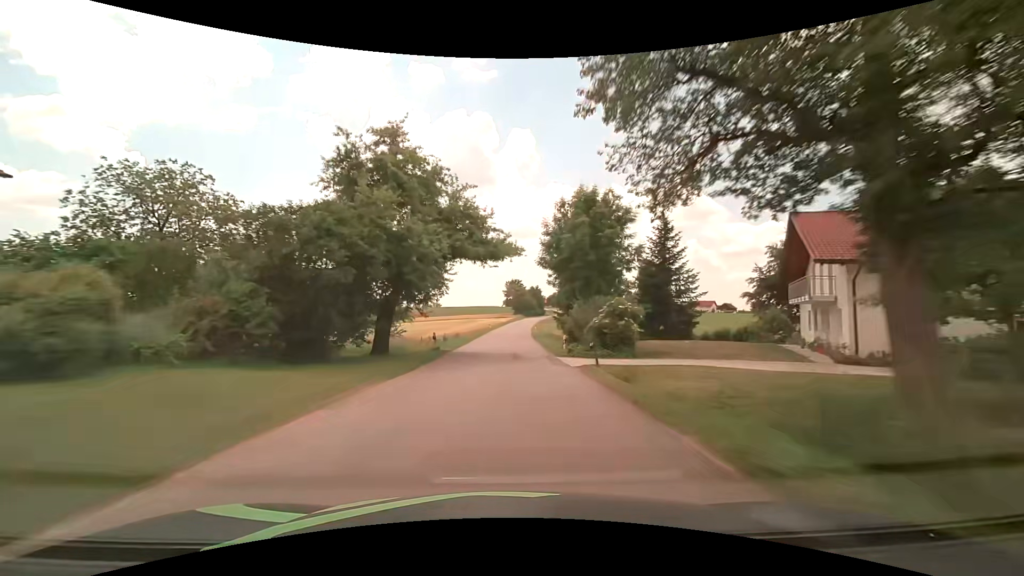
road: tertiary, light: Day
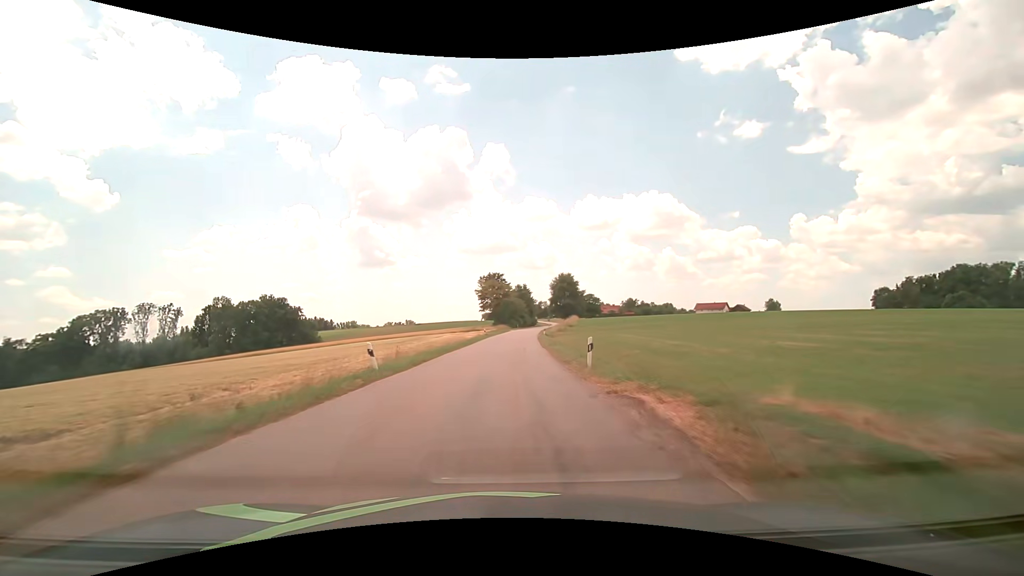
(+0.9, +59.4) m; +2°
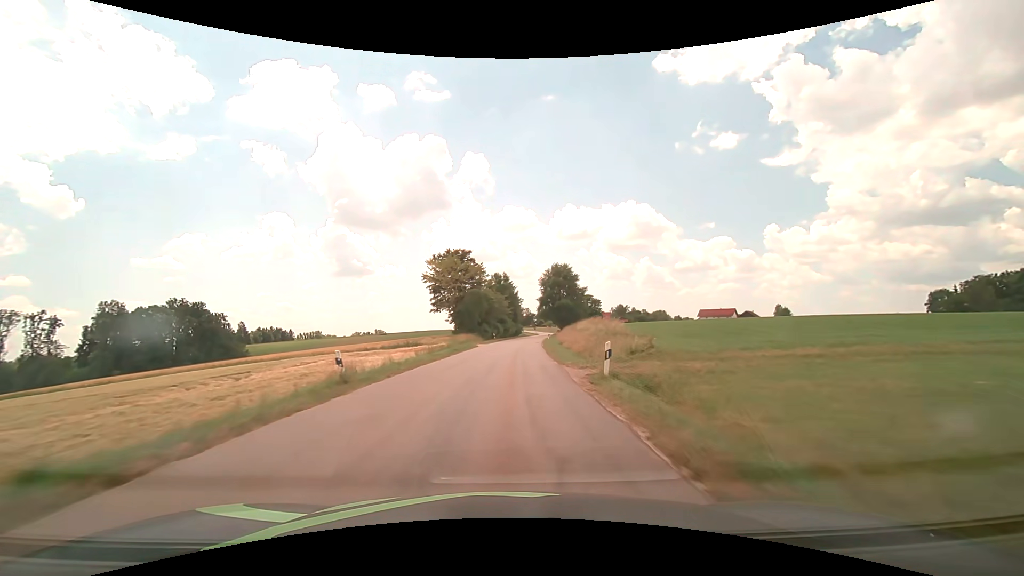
(+0.9, +46.9) m; +2°
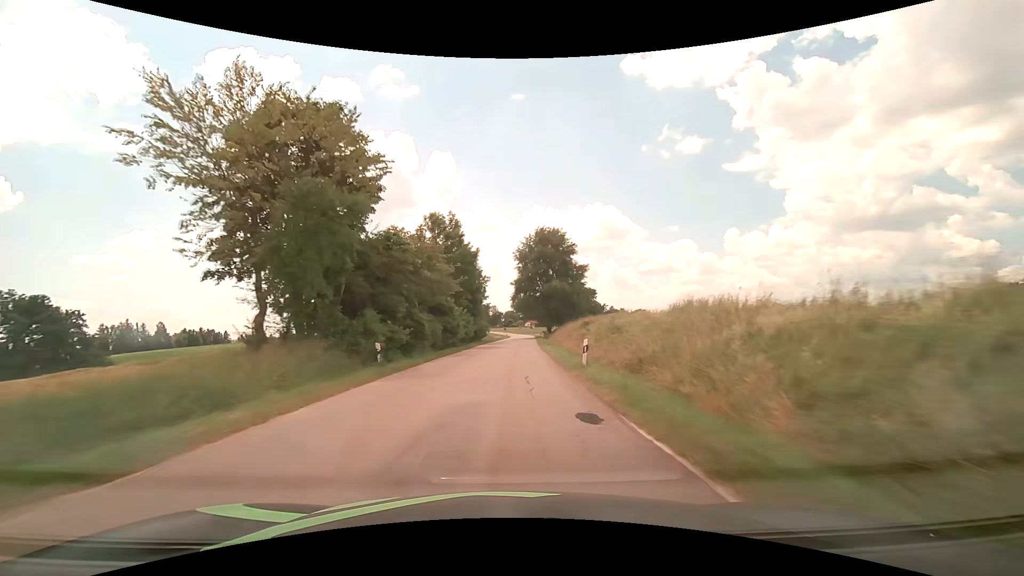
(+1.4, +46.8) m; +4°
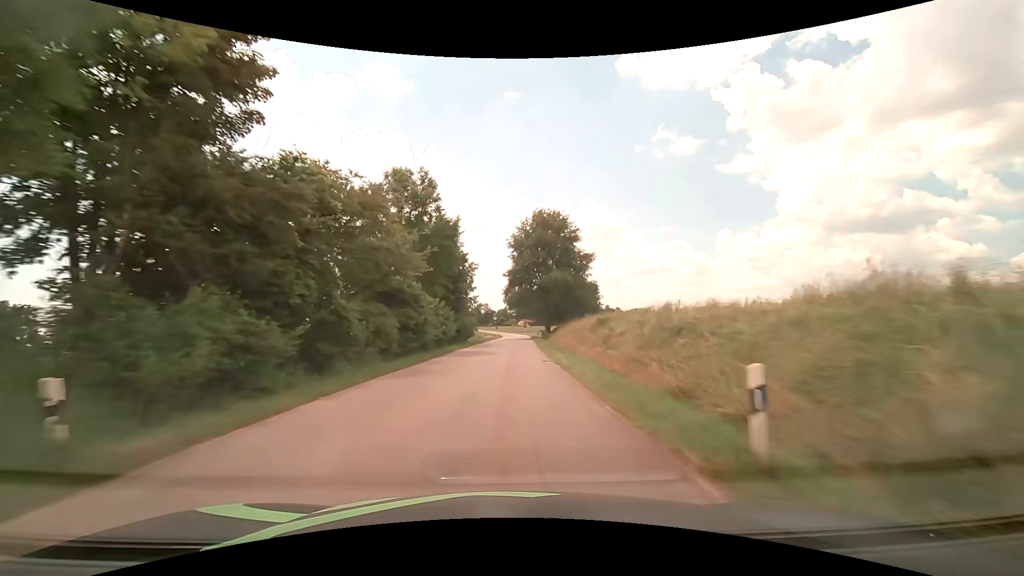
(+0.1, +11.8) m; +1°
(0, +10) (0, +20) (0, +30) (+1, +40) (+1, +50) (+1, +60) (+2, +70) (+2, +80) (+2, +90) (+2, +100) m
